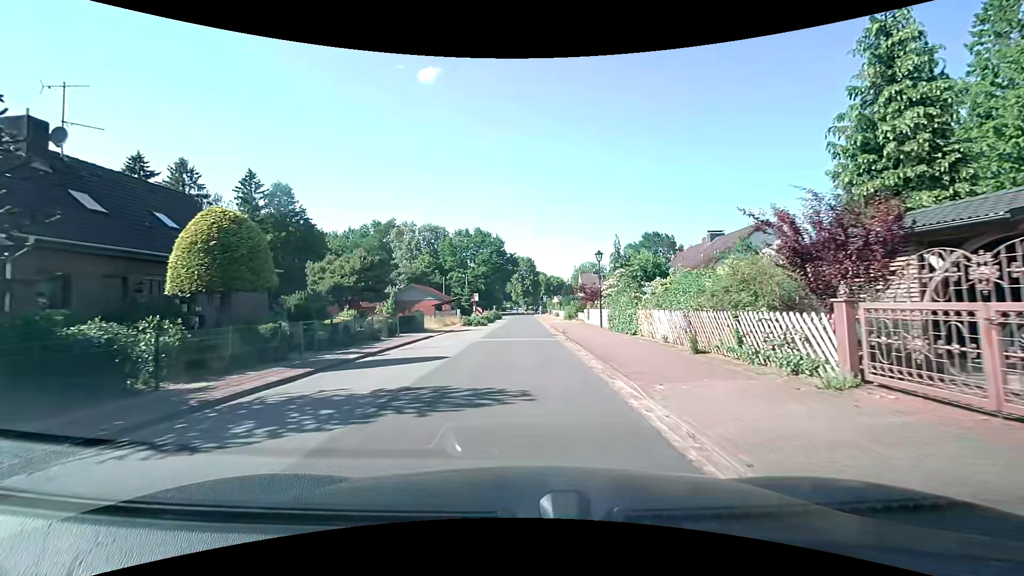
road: unclassified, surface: asphalt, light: Day
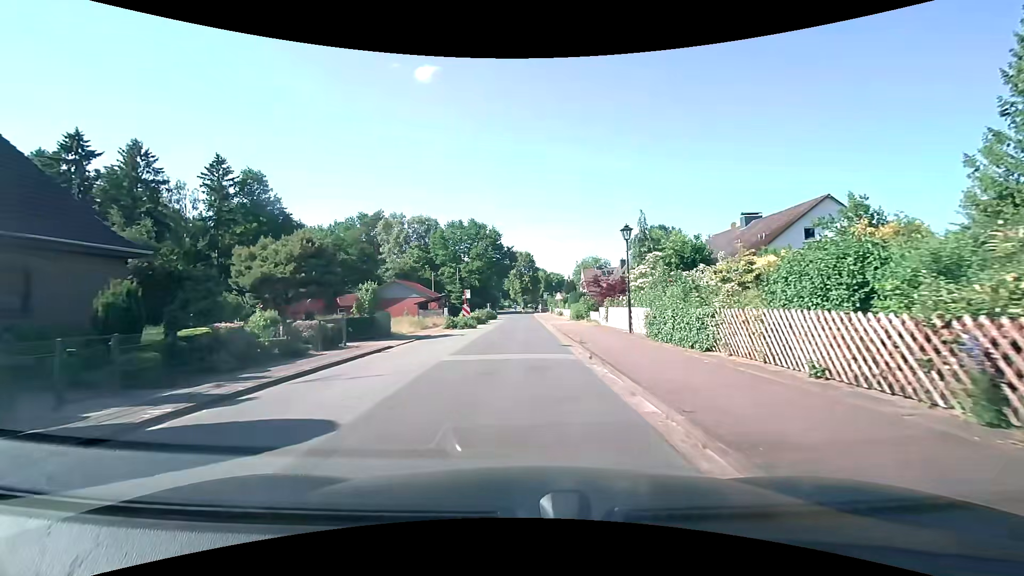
(-0.1, +8.5) m; -1°
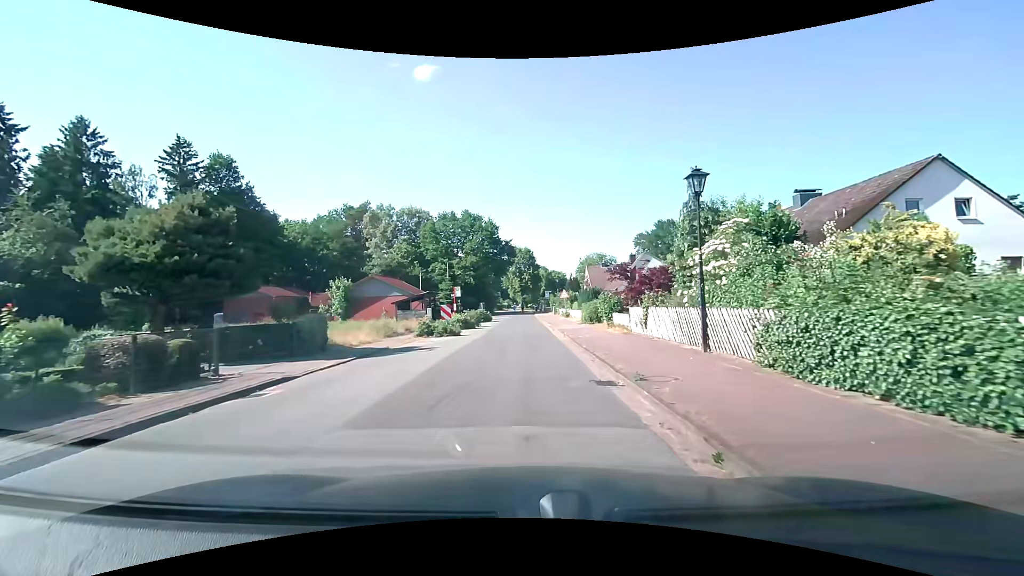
(0.0, +8.6) m; +1°
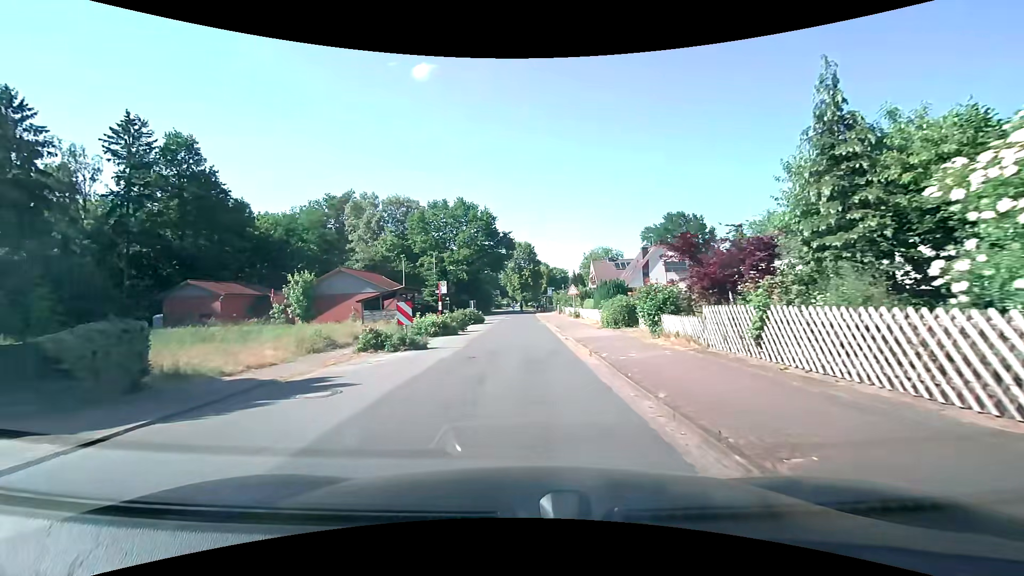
(0.0, +8.7) m; 0°
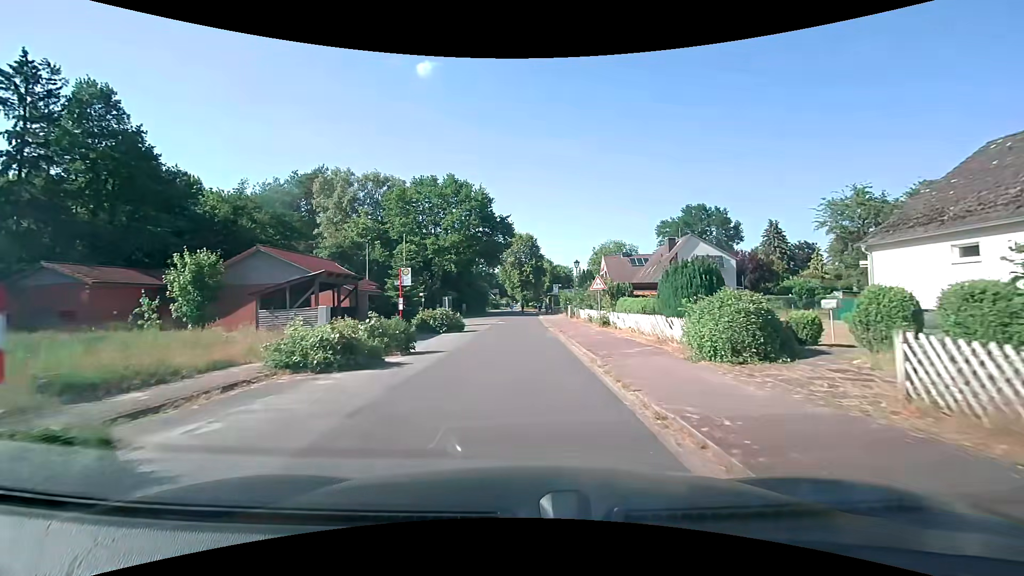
(0.0, +13.2) m; 0°
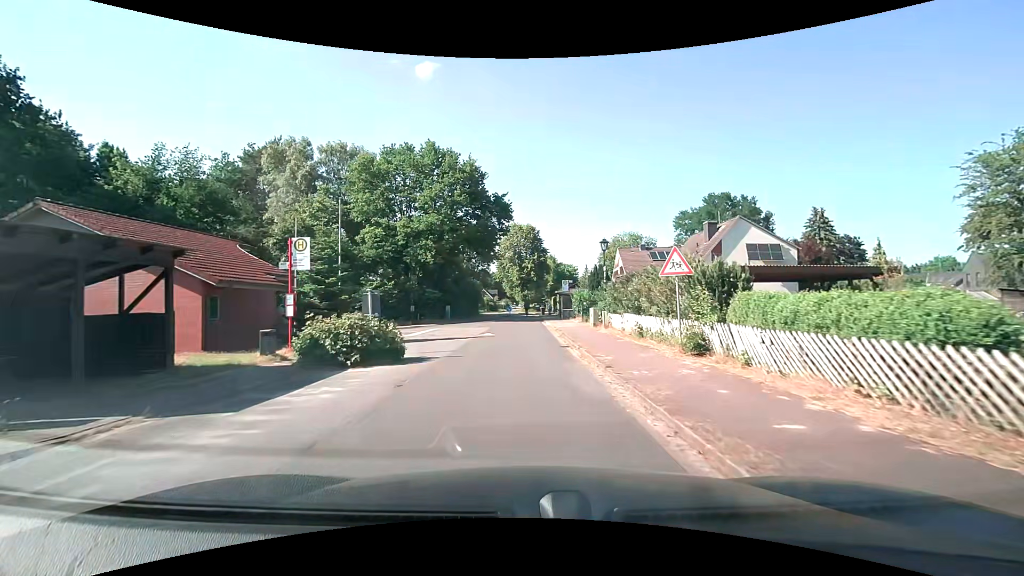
(0.0, +13.4) m; 0°
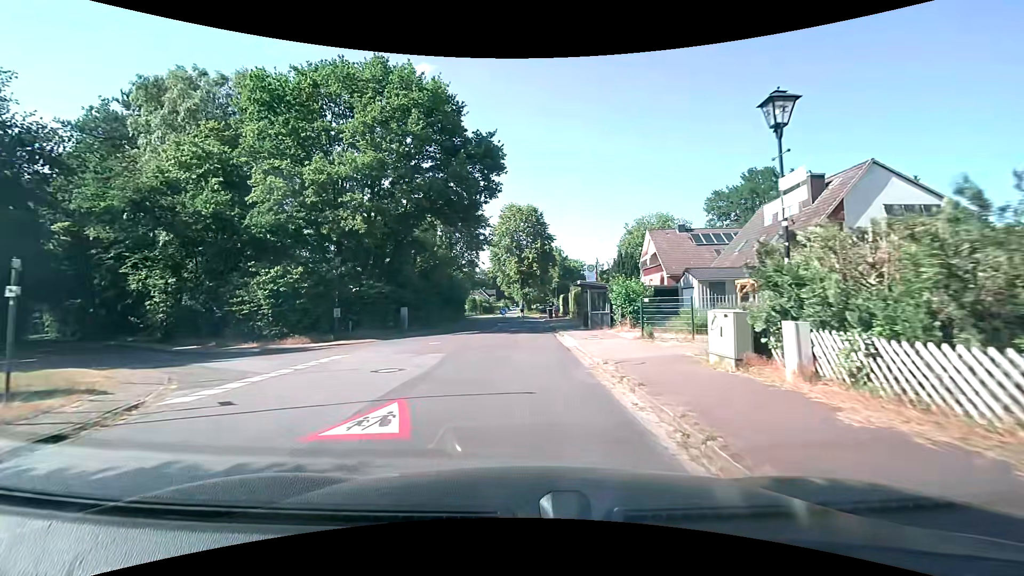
(+0.1, +17.9) m; 0°
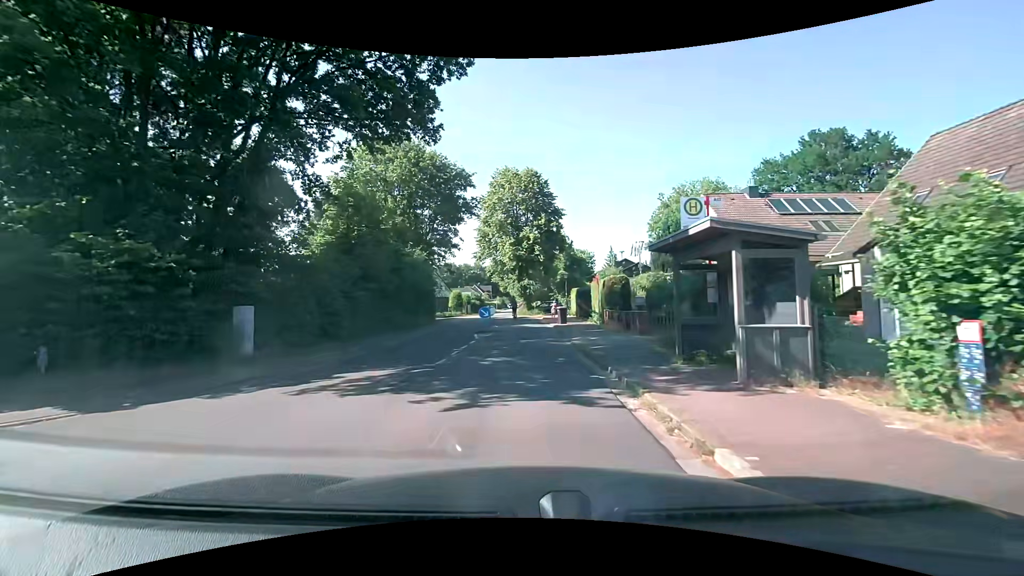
(+0.1, +17.5) m; +1°
(0, +10) (0, +20) (0, +30) (-2, +40) (-3, +50) (-4, +60) (-4, +70) (-4, +80) (-4, +90) (-4, +100) m
